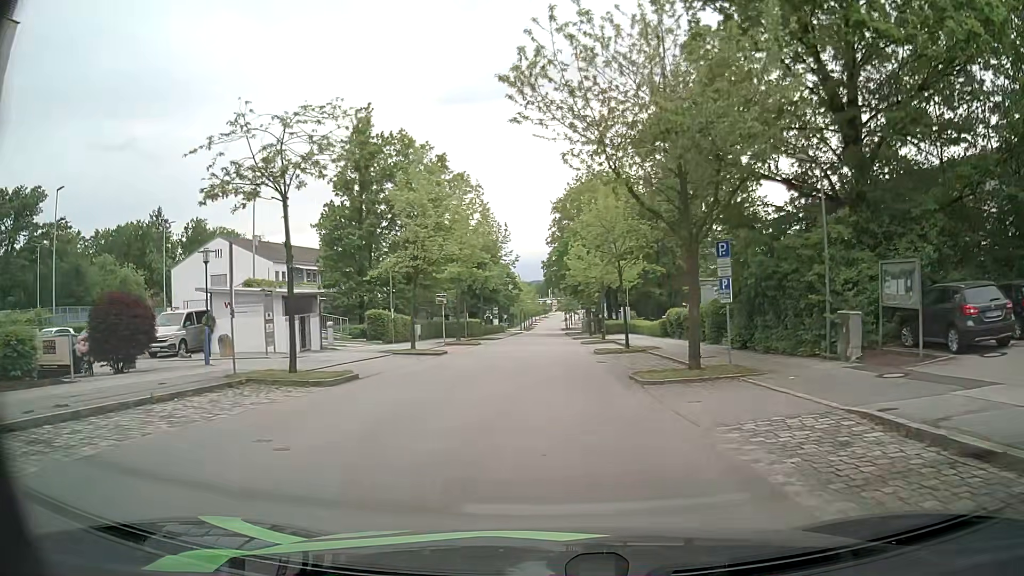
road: residential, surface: asphalt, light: Day
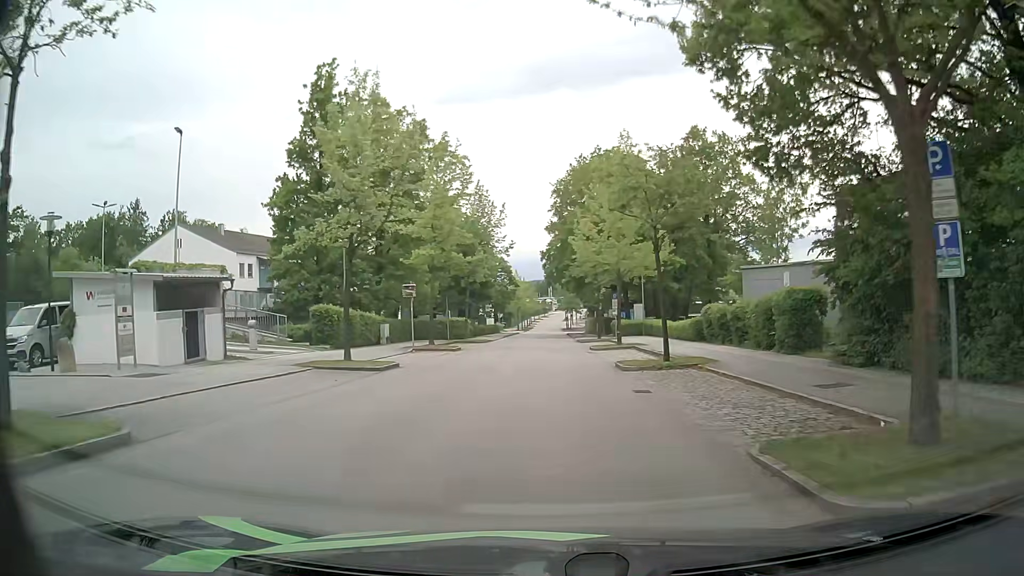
(-0.1, +10.0) m; 0°
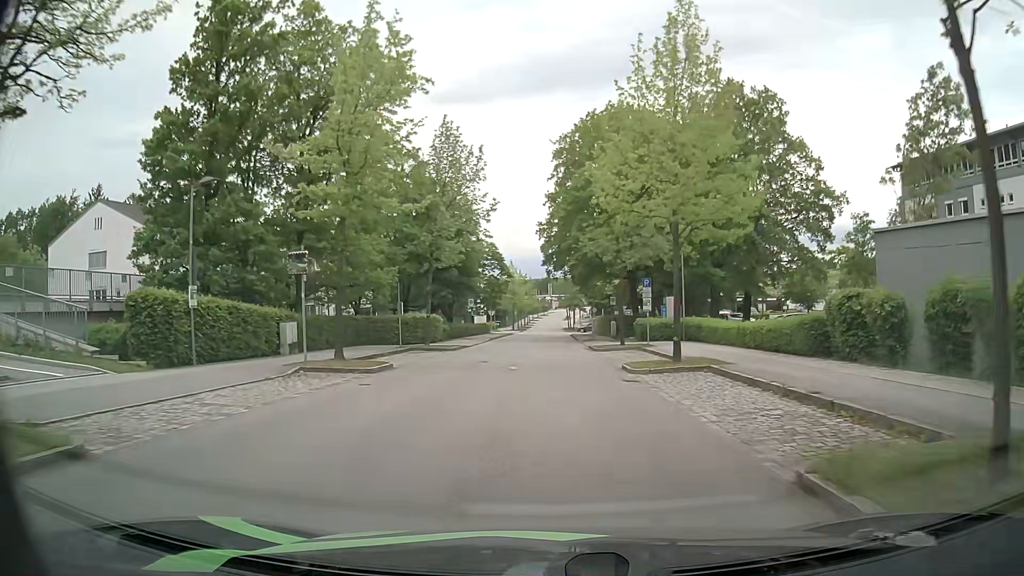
(-0.2, +15.3) m; 0°
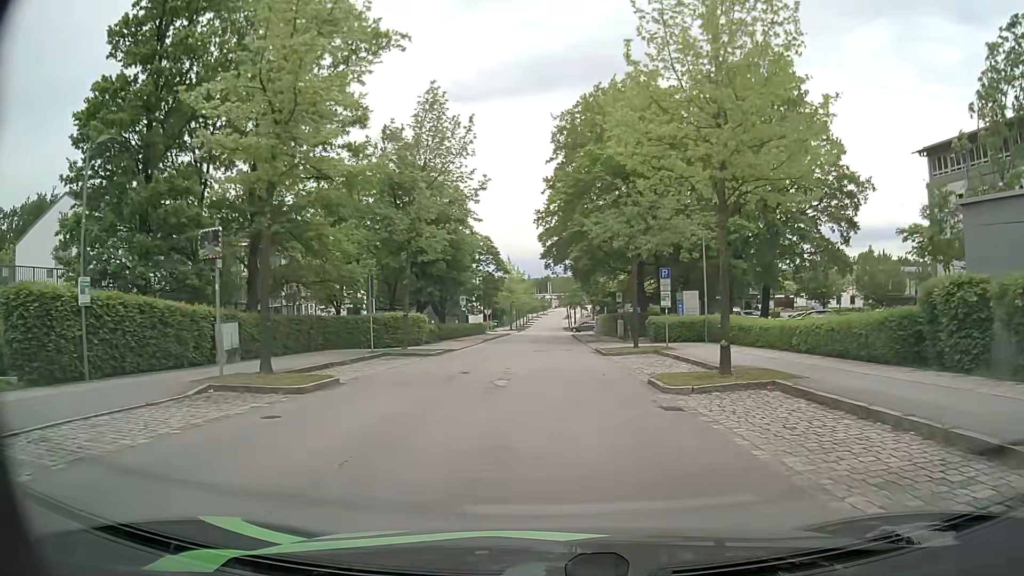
(0.0, +5.2) m; 0°
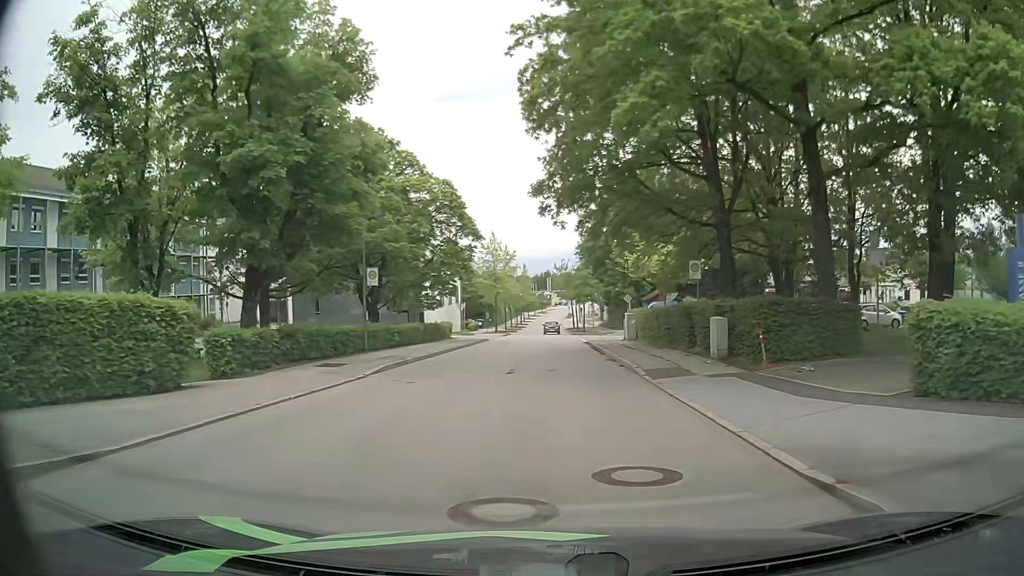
(-0.1, +26.6) m; -1°
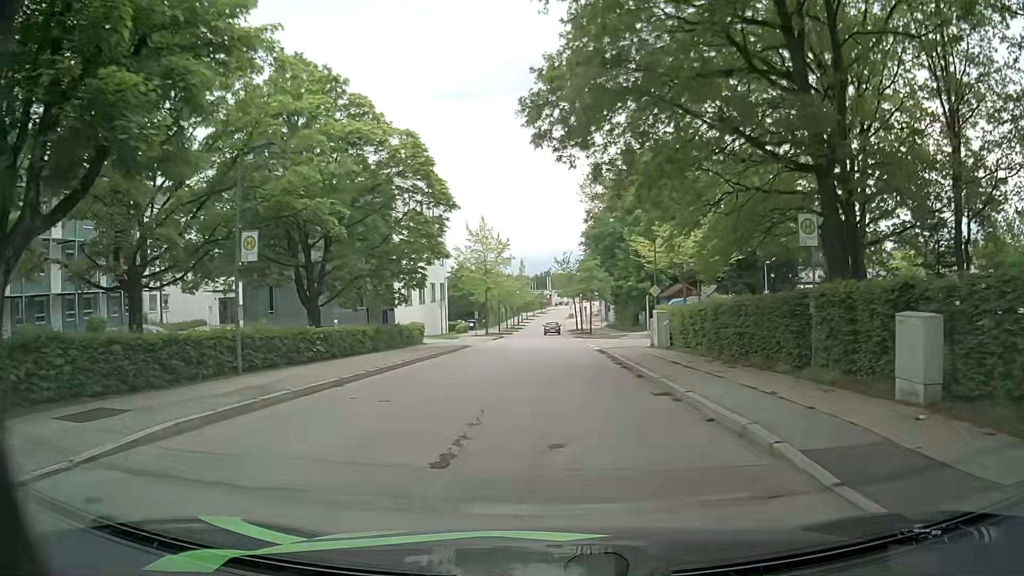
(+0.1, +11.0) m; 0°
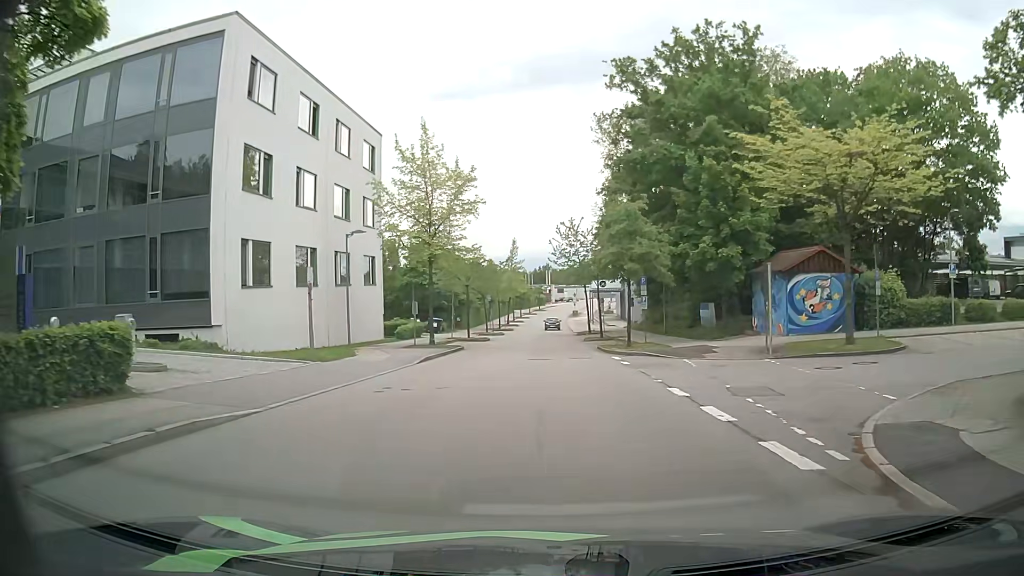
(+0.5, +28.1) m; -1°
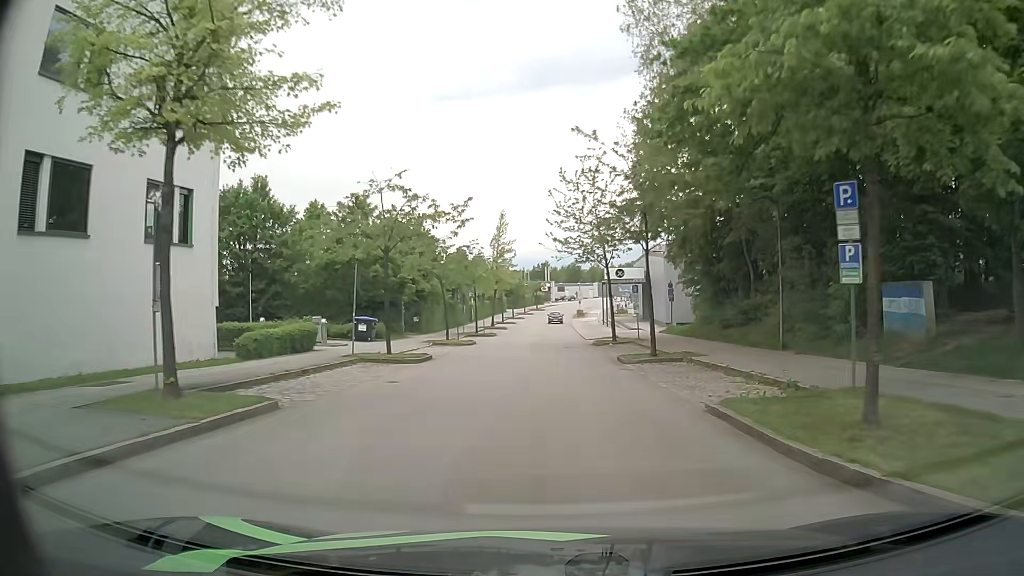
(+0.7, +23.2) m; +1°
(0, +10) (0, +20) (0, +30) (0, +40) (0, +50) (0, +60) (0, +70) (0, +80) (+1, +90) (+2, +100) m
